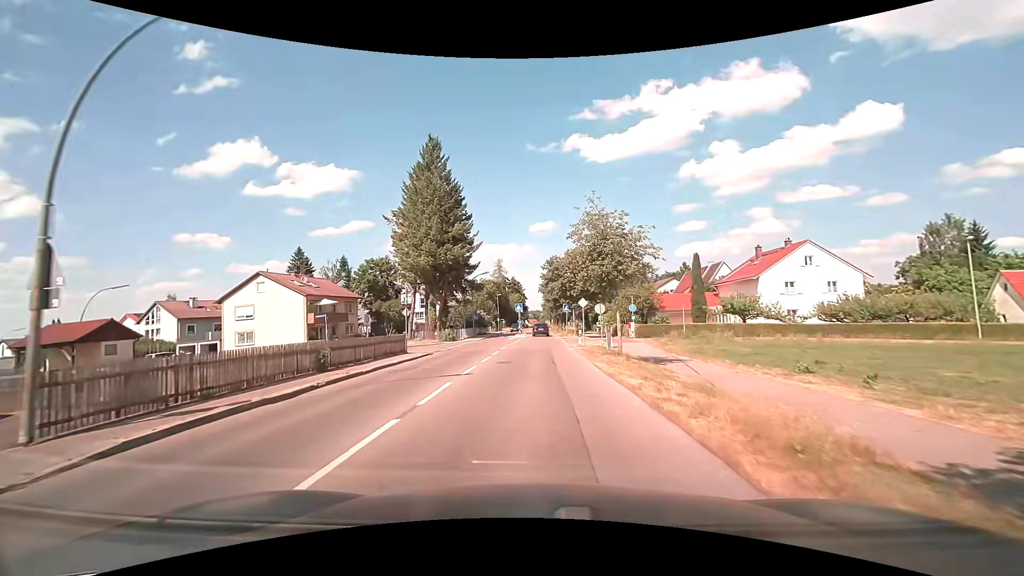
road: tertiary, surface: asphalt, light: Day
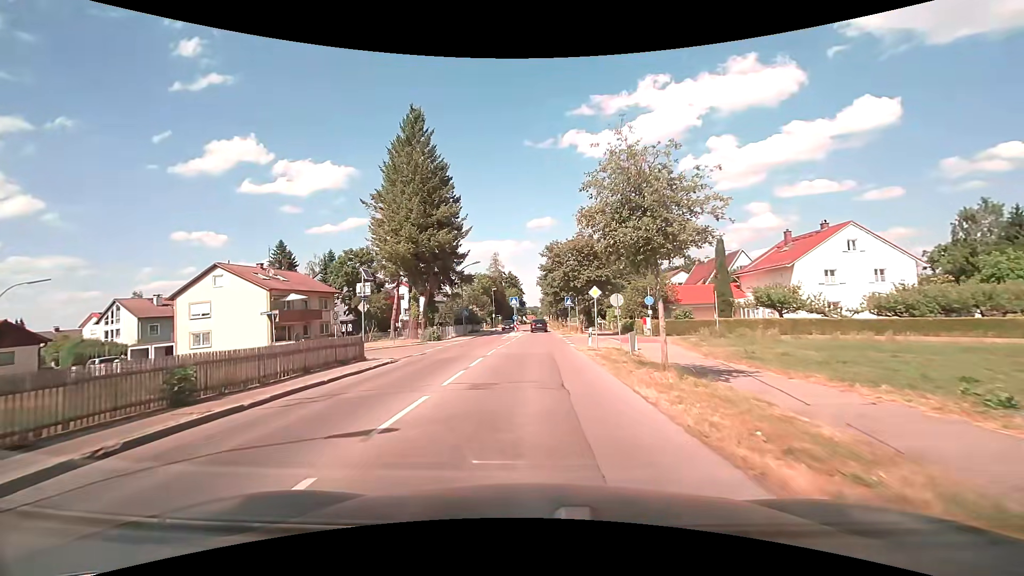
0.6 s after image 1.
(0.0, +7.0) m; +1°
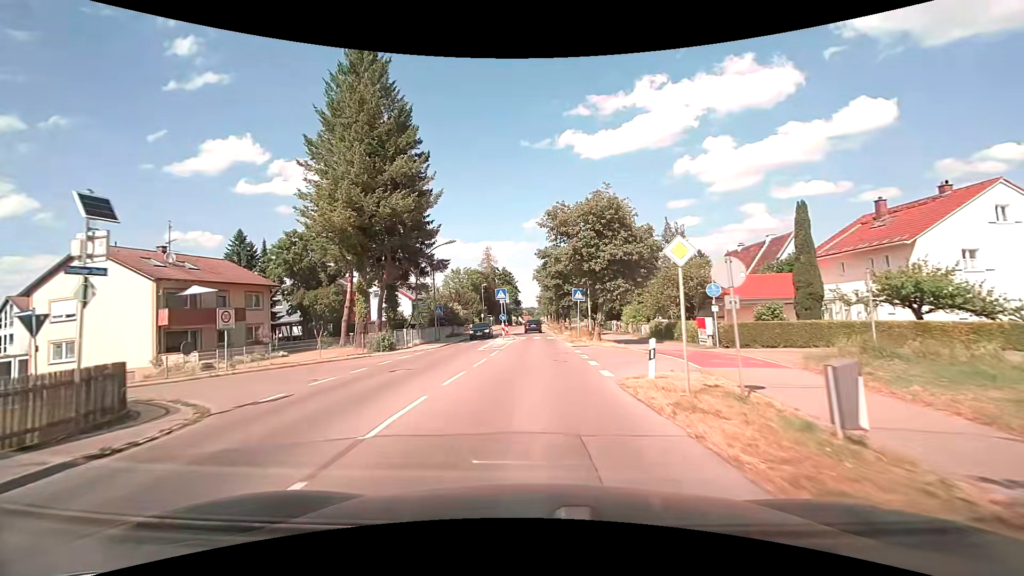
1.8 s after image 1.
(-0.1, +13.6) m; -1°
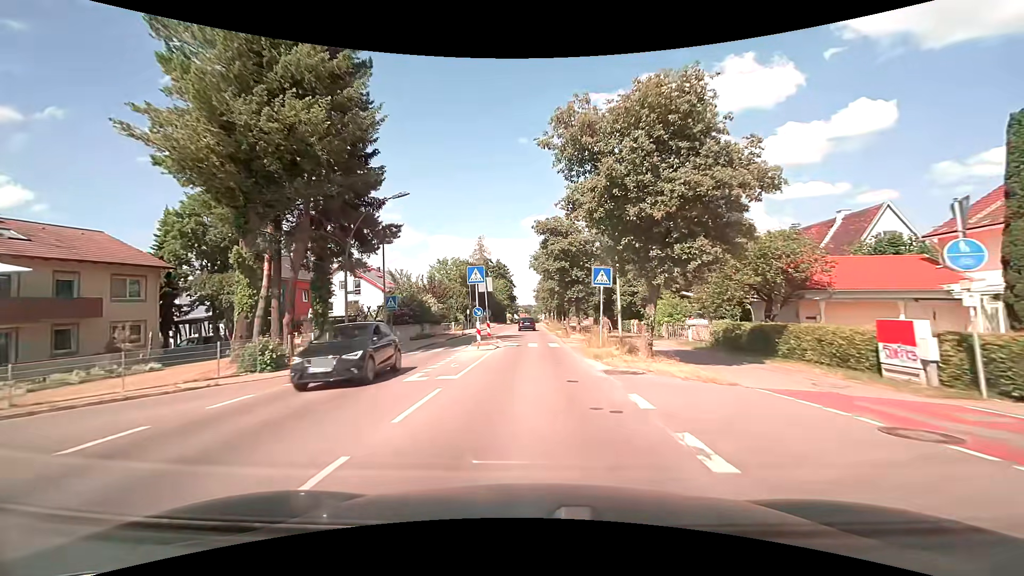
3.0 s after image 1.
(+0.1, +13.2) m; 0°
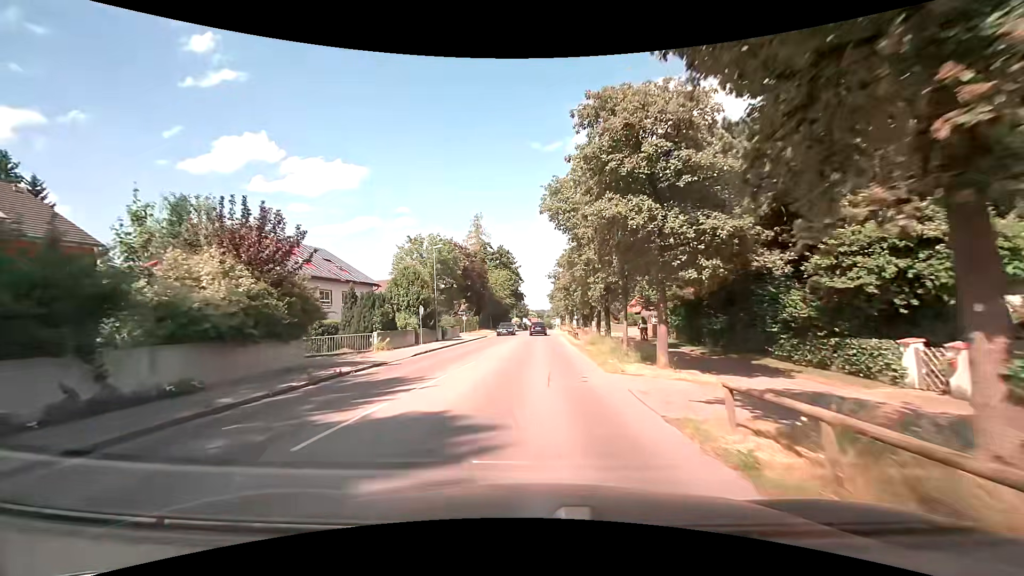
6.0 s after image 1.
(-0.1, +31.6) m; -1°
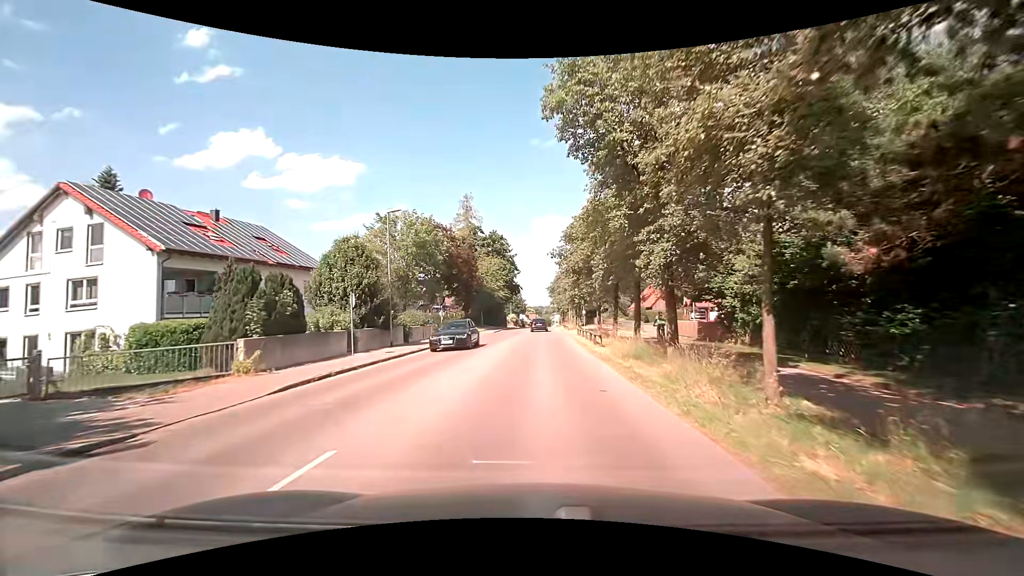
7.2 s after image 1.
(-0.1, +12.4) m; -1°
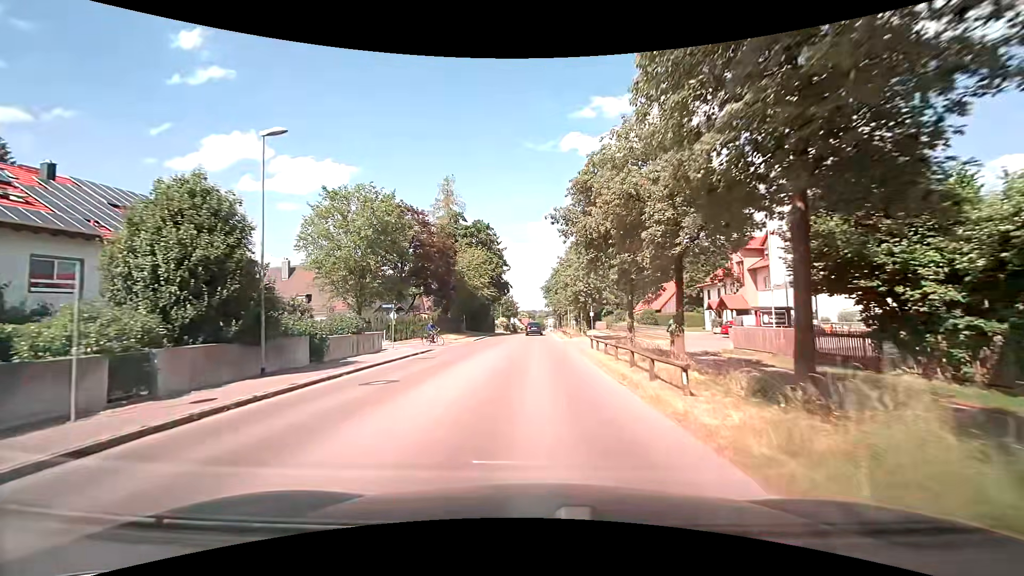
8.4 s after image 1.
(+0.1, +12.4) m; +1°
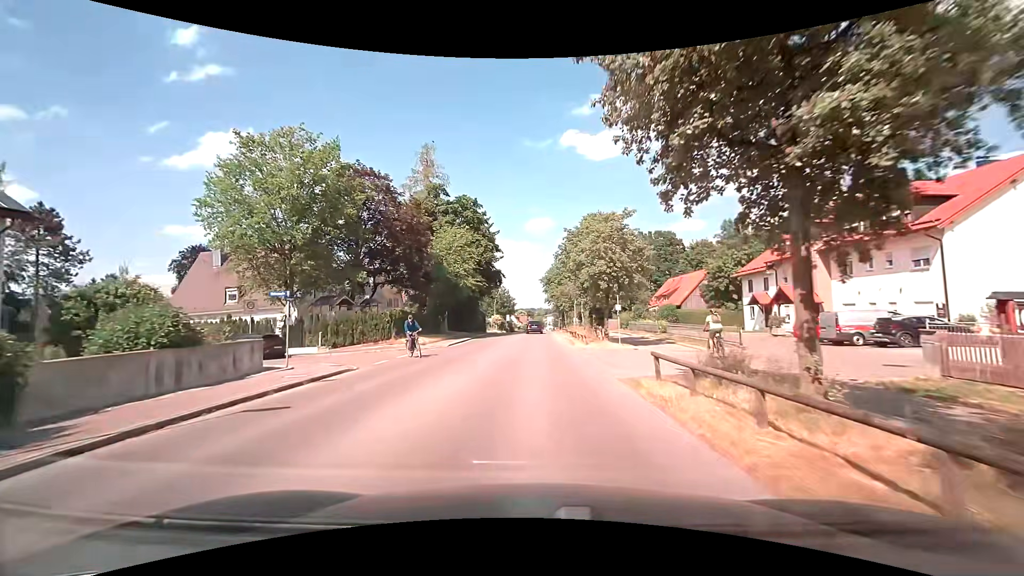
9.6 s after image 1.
(+0.1, +12.4) m; +1°
(0, +10) (0, +20) (0, +30) (0, +40) (0, +50) (0, +60) (+1, +70) (+1, +80) (+1, +90) (+1, +100) m
